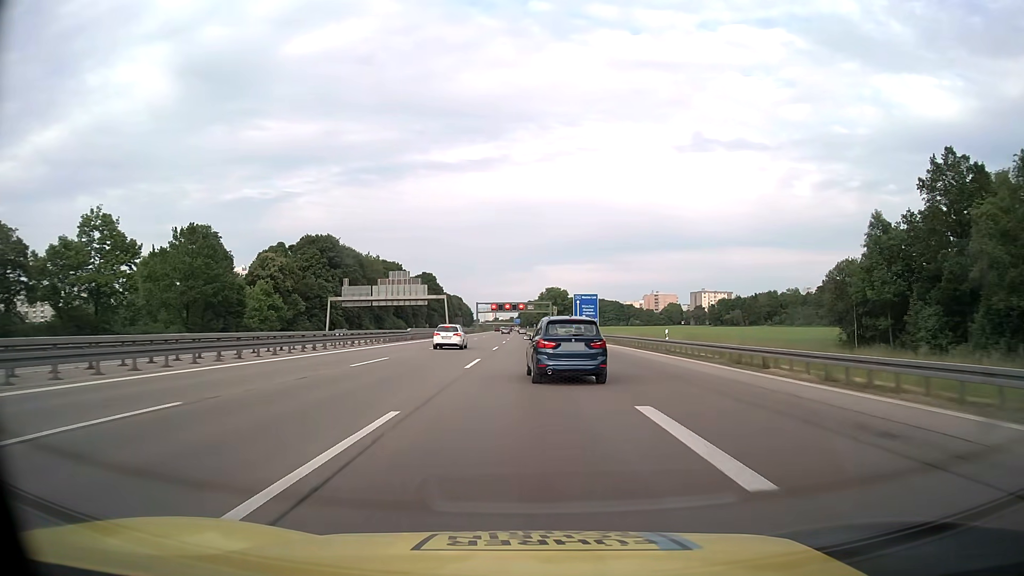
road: motorway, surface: asphalt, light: Day
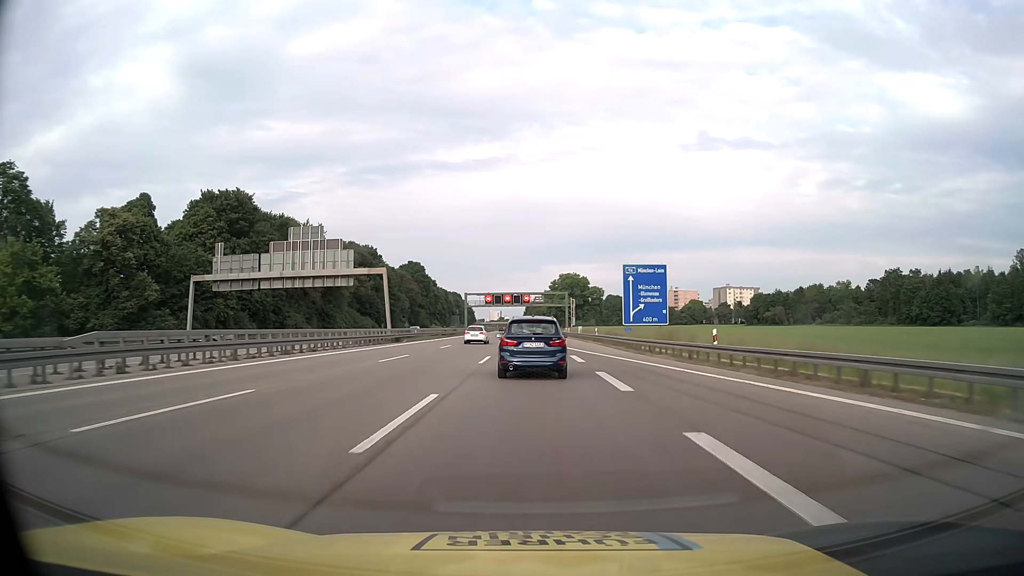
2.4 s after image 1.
(-0.3, +51.4) m; -1°
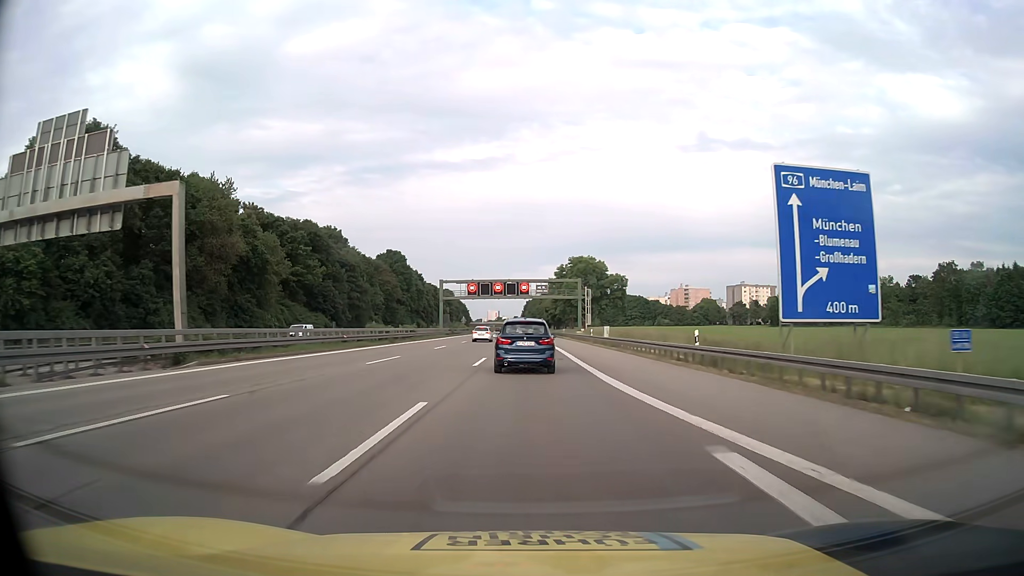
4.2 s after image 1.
(0.0, +37.5) m; 0°
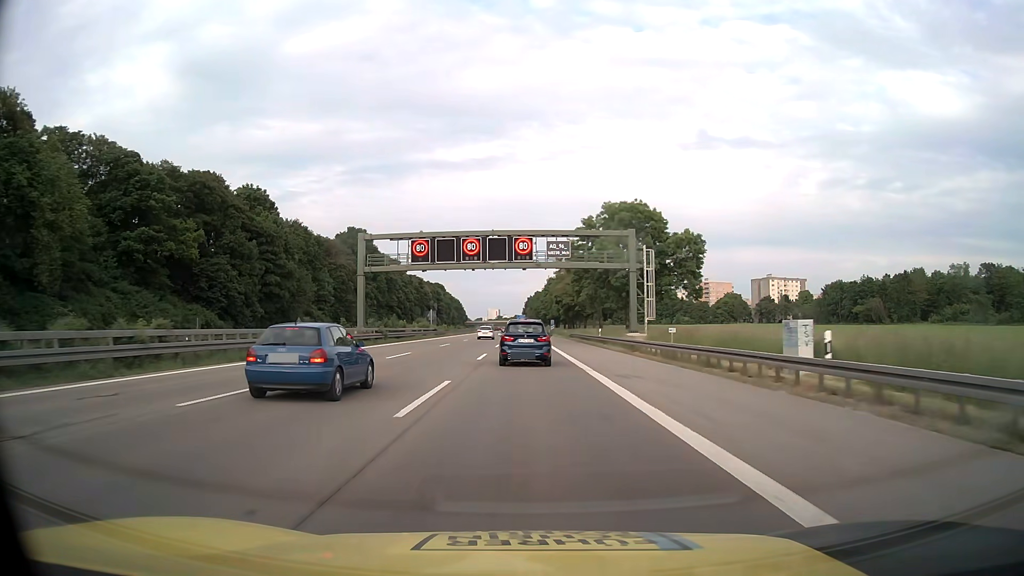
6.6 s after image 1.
(-0.1, +49.9) m; 0°
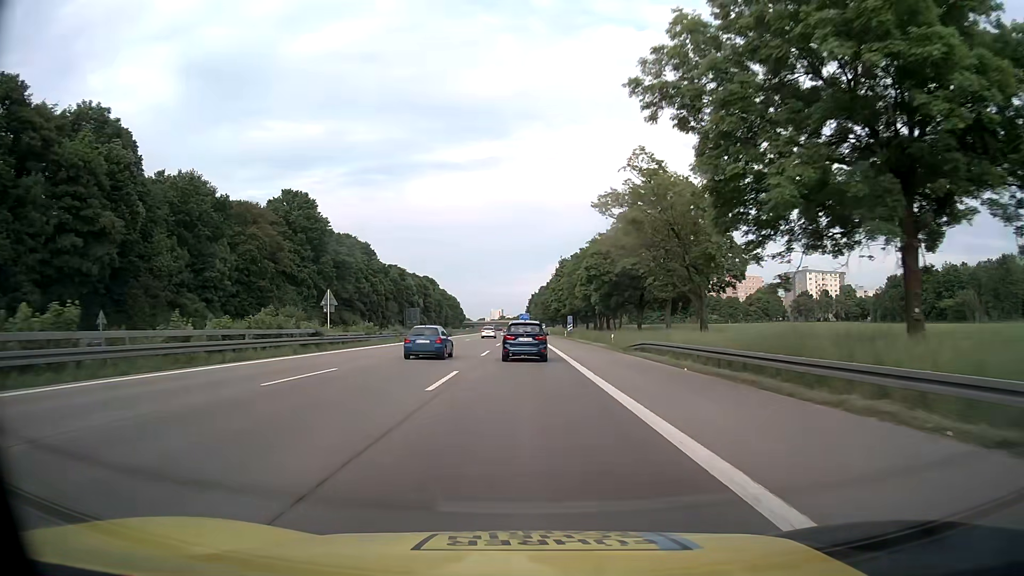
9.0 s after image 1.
(-0.2, +50.0) m; 0°
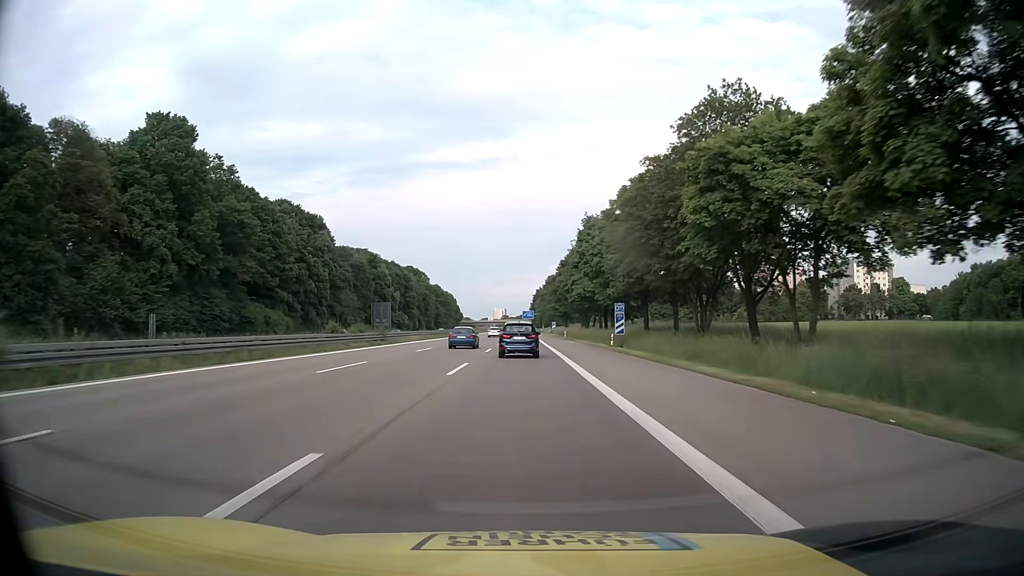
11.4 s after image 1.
(-0.3, +50.0) m; -1°
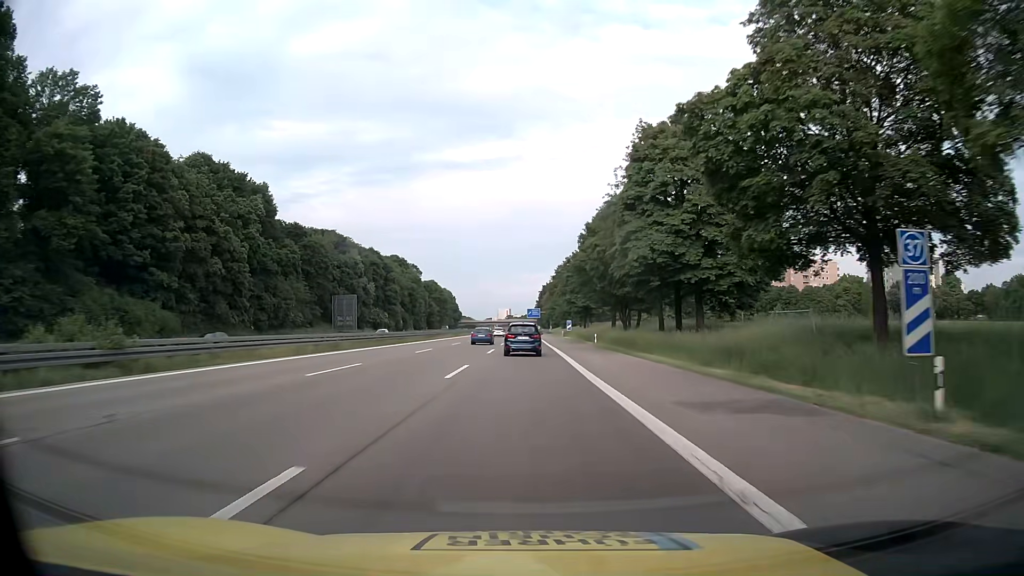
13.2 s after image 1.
(-0.1, +37.5) m; 0°
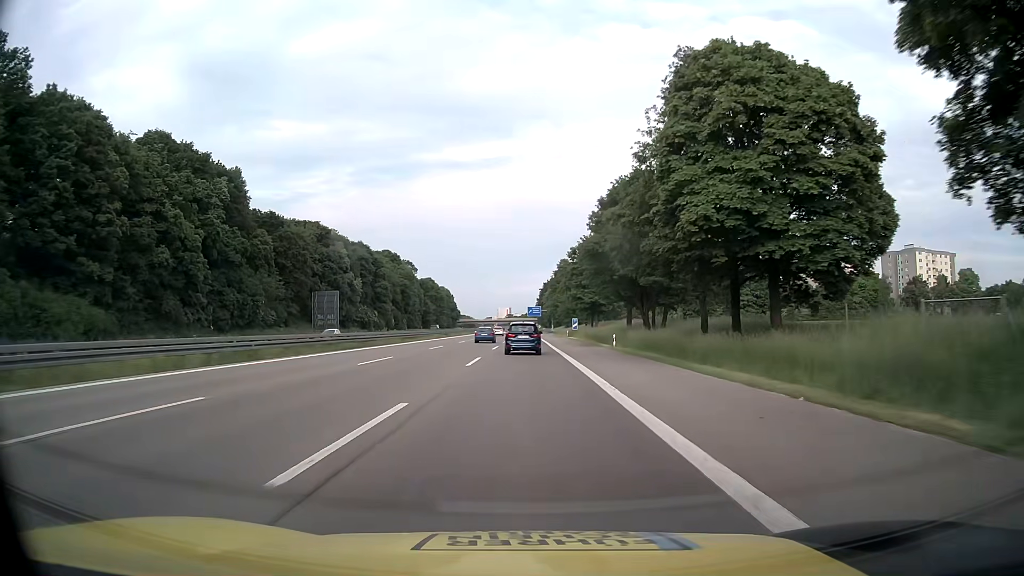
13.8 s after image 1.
(0.0, +12.5) m; 0°
(0, +10) (0, +20) (0, +30) (0, +40) (0, +50) (0, +60) (-1, +70) (-1, +80) (-1, +90) (-1, +100) m
